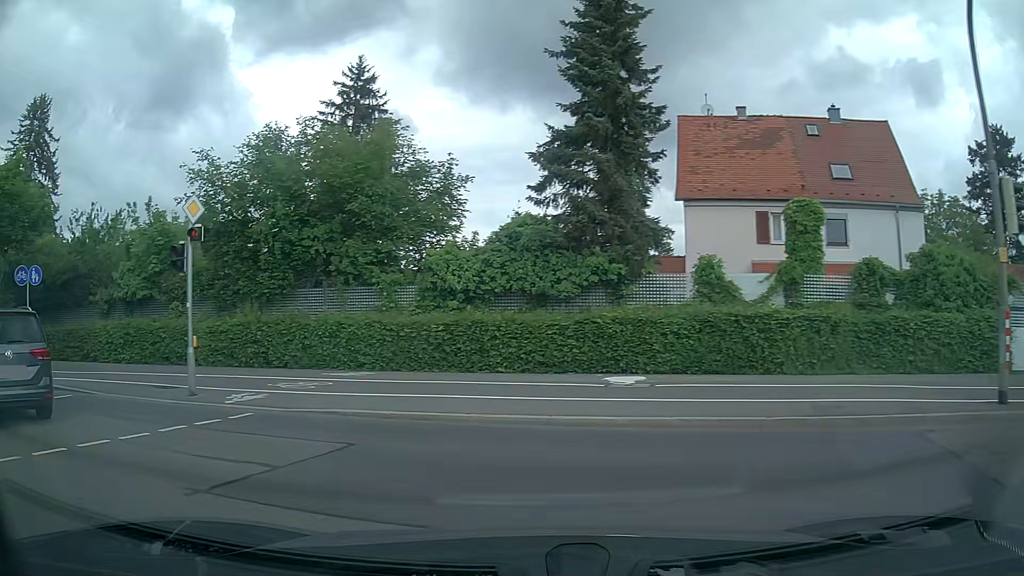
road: residential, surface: asphalt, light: Day
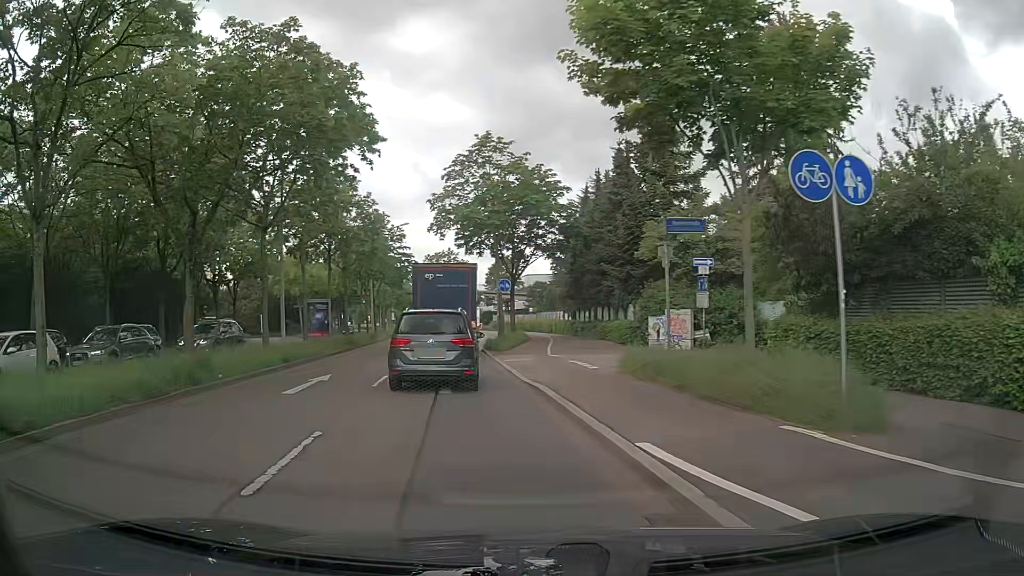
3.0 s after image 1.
(-8.6, +11.1) m; -68°
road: primary
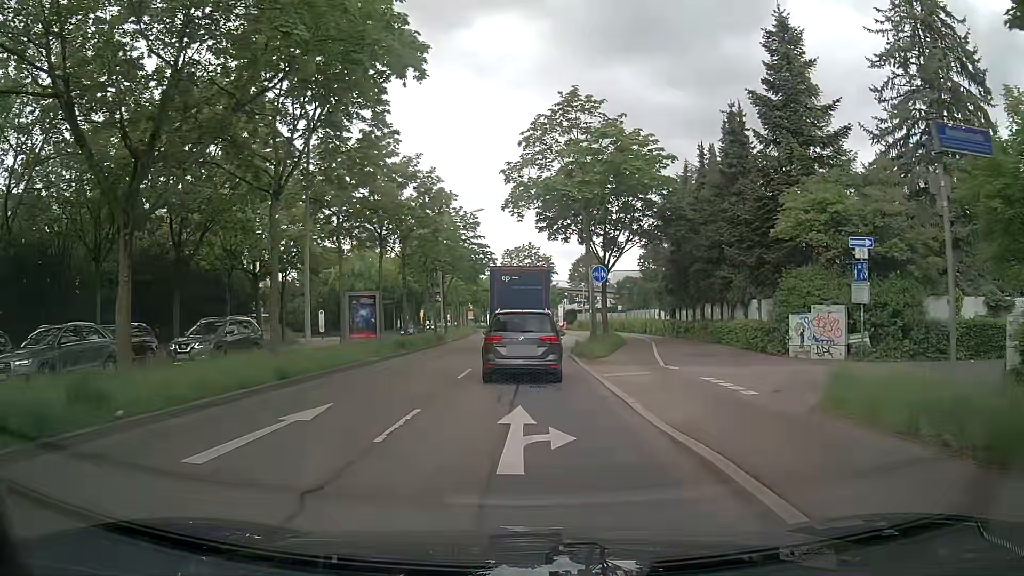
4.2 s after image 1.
(-0.5, +7.0) m; -7°
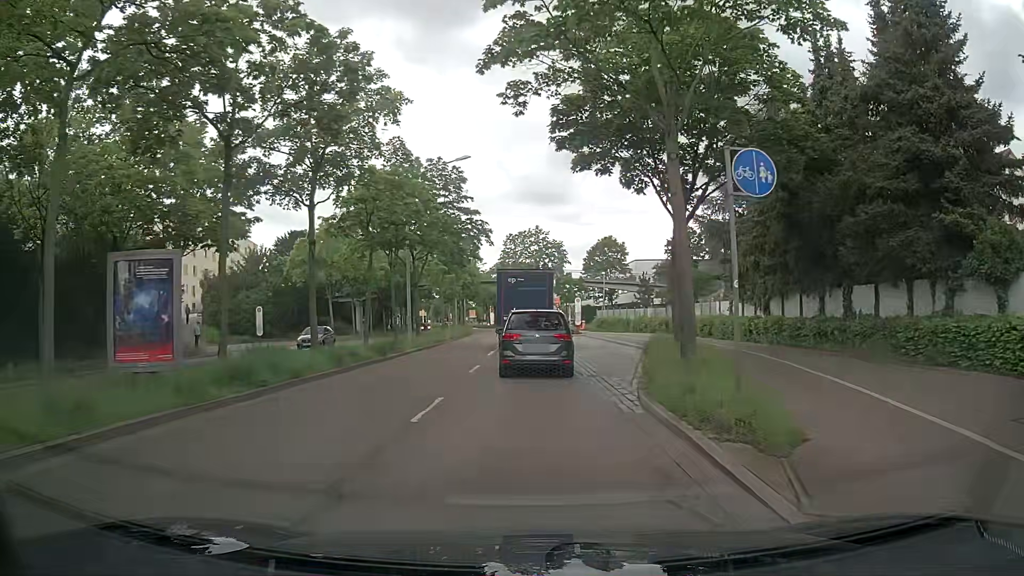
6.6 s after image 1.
(0.0, +16.9) m; 0°
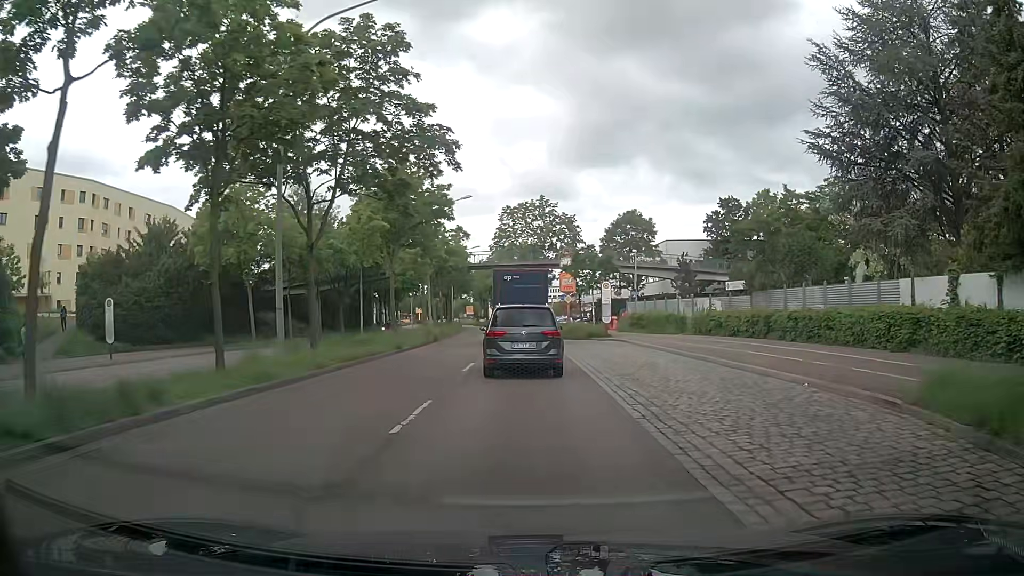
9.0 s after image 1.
(-0.1, +19.2) m; -1°
